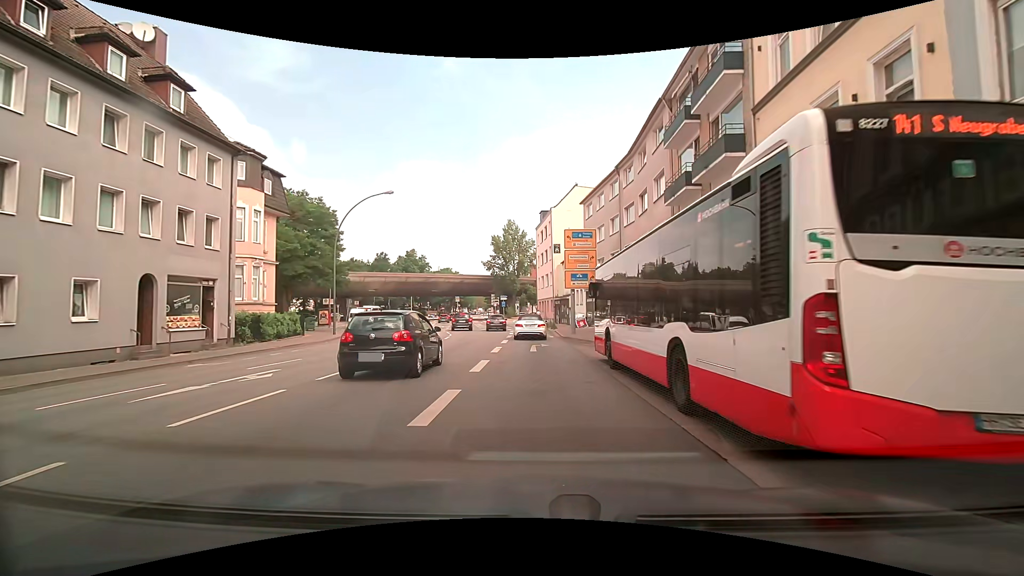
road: secondary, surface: asphalt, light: Day
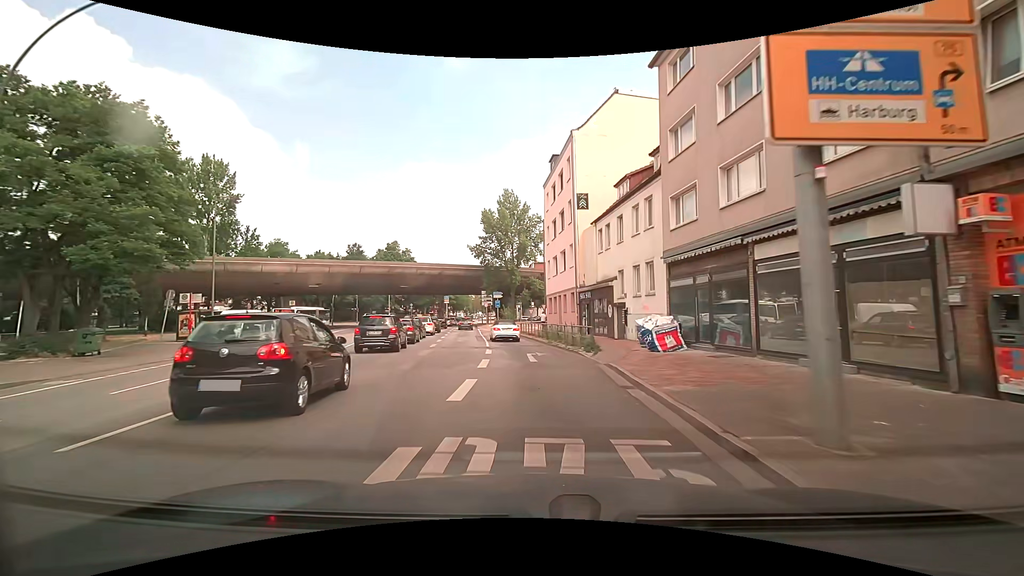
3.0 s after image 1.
(-0.2, +28.1) m; -1°
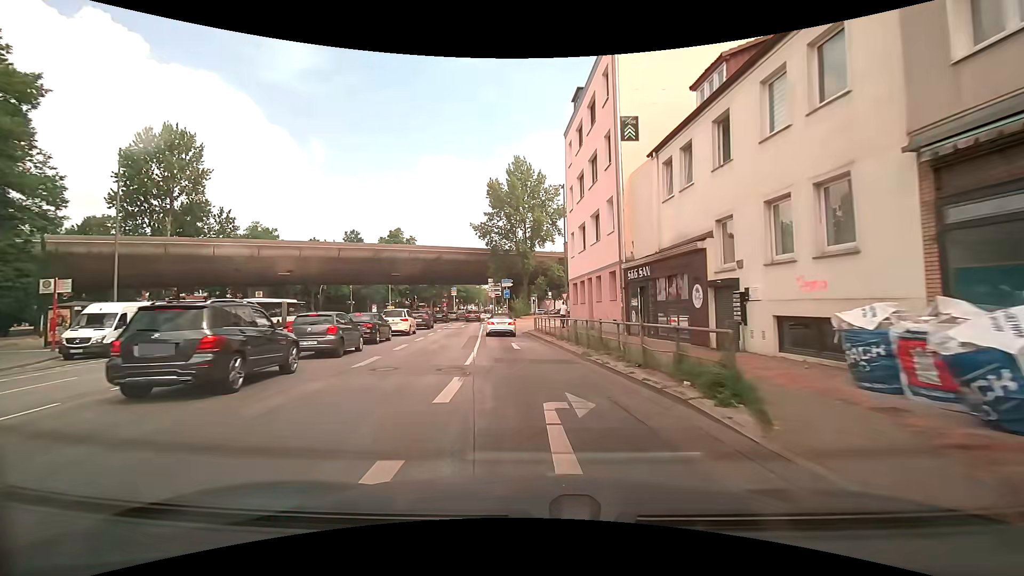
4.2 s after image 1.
(-0.1, +12.7) m; -2°
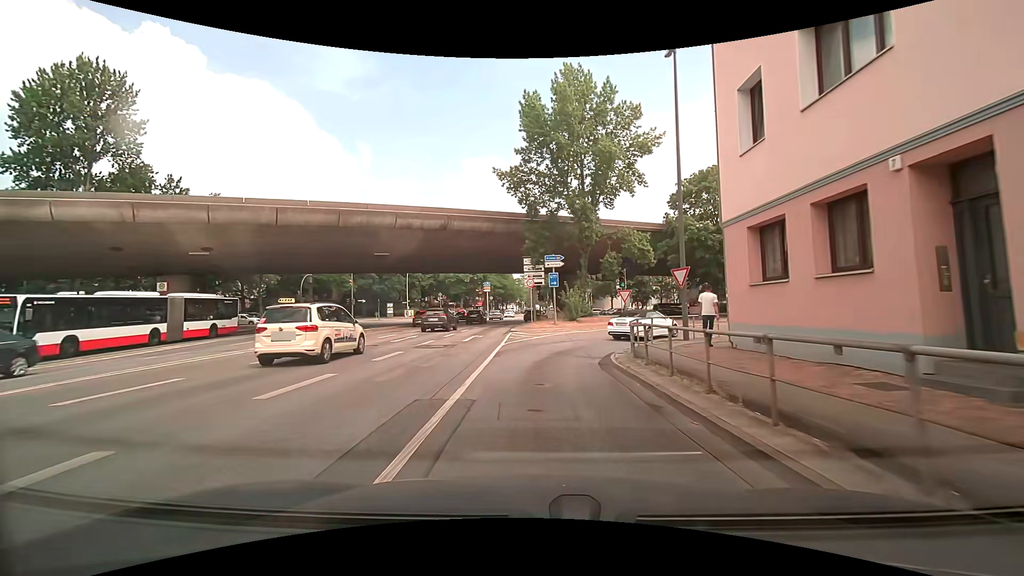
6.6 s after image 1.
(-1.2, +23.0) m; -5°
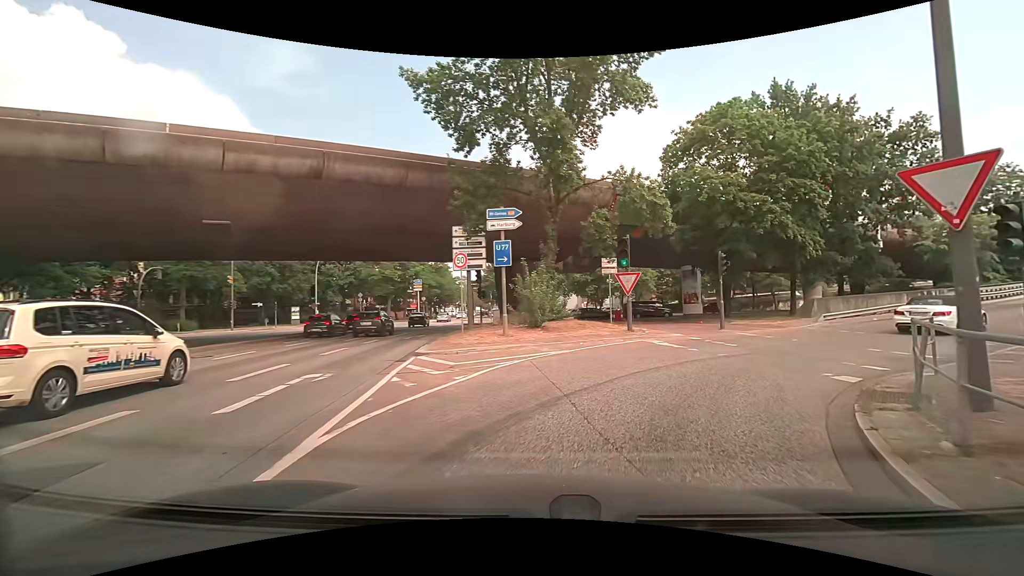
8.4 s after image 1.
(+0.1, +15.2) m; +6°
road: trunk_link
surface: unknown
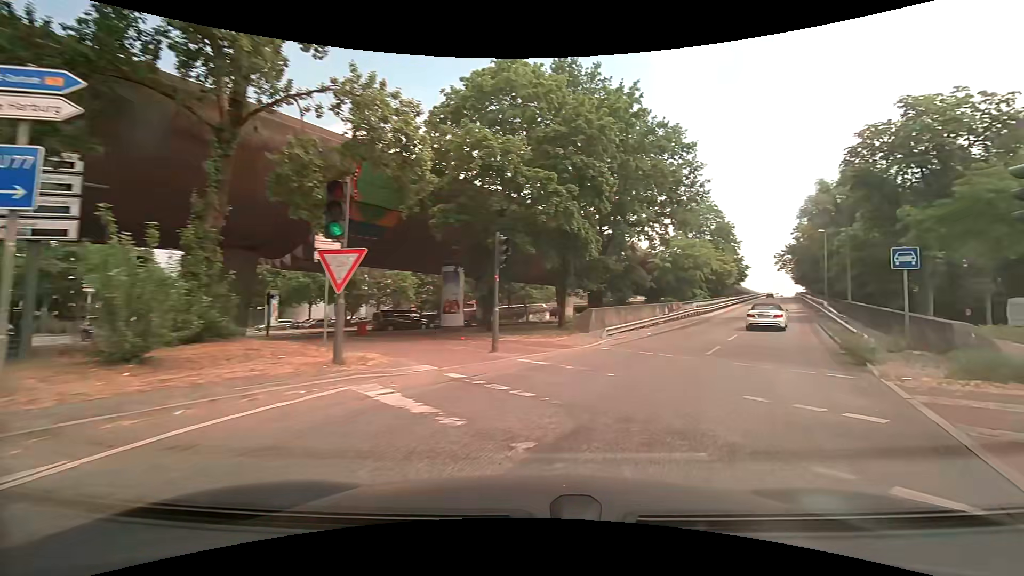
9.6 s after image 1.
(+1.7, +9.1) m; +25°
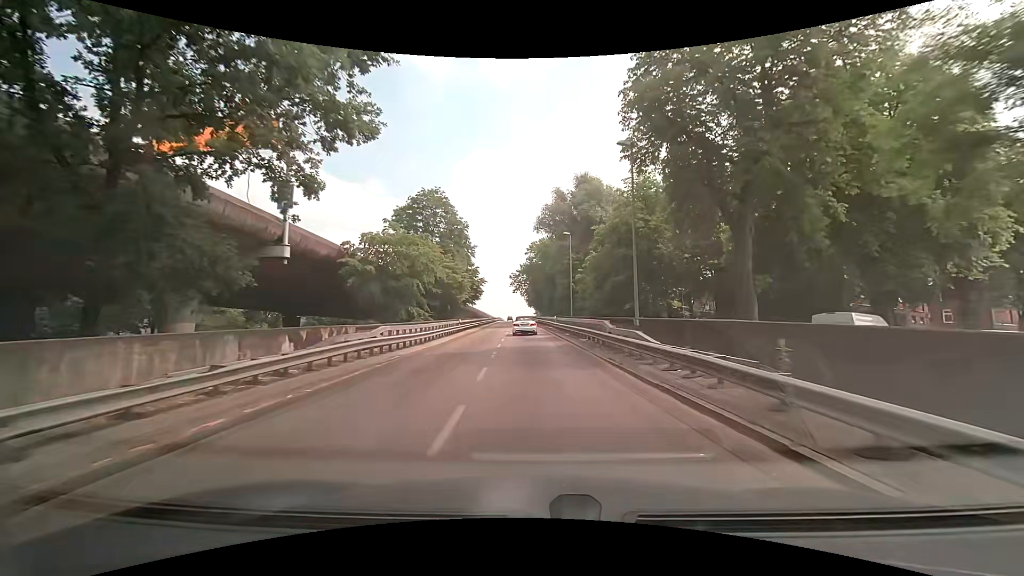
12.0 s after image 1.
(+8.7, +21.1) m; +30°
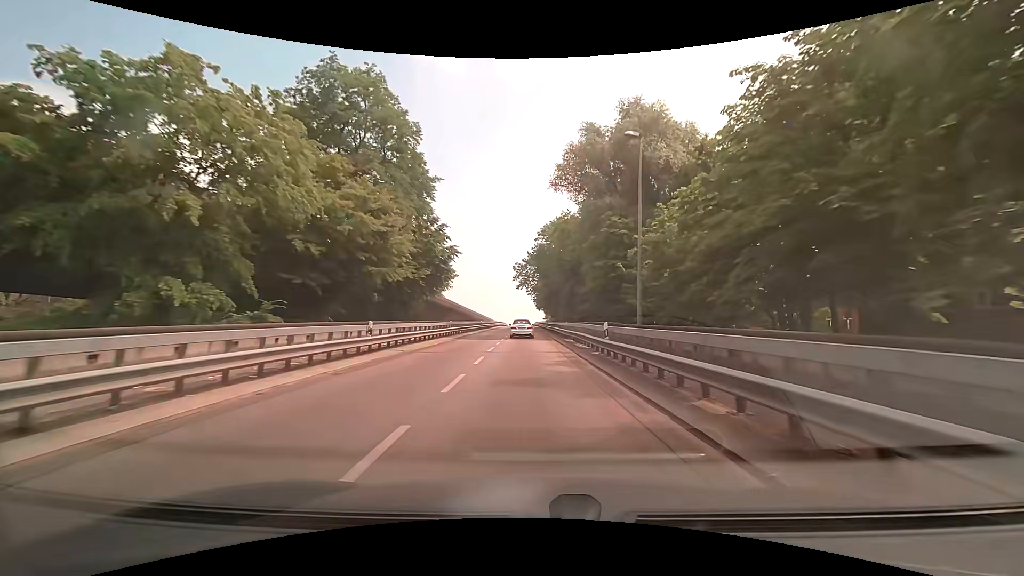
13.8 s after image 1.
(-0.1, +26.5) m; 0°
